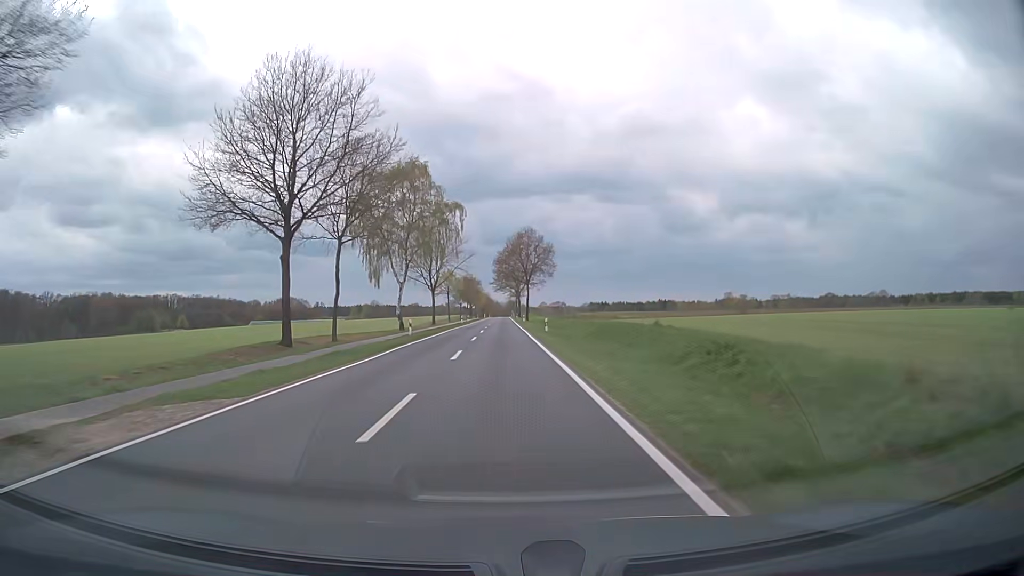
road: secondary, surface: asphalt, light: Day
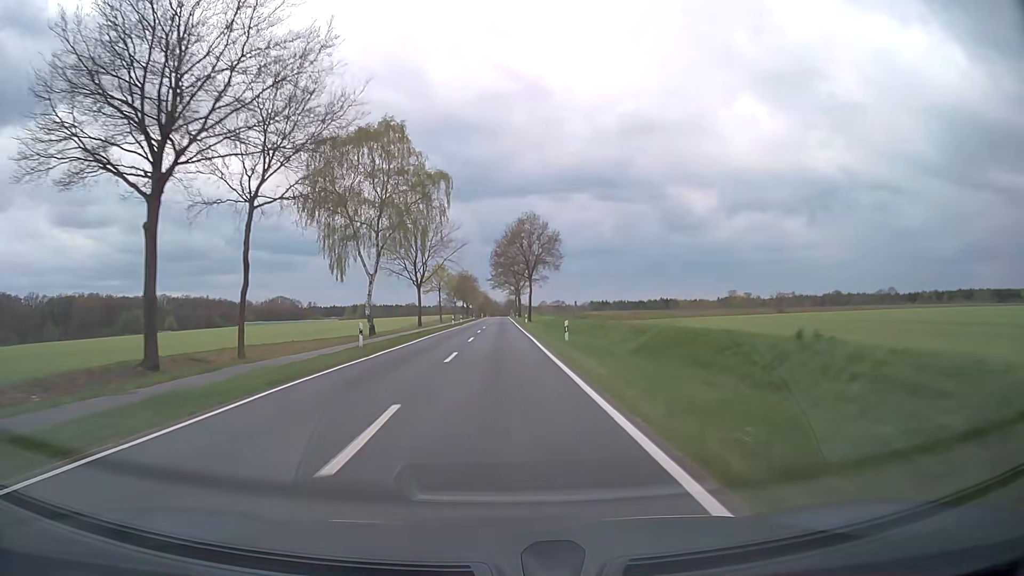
(0.0, +13.7) m; 0°
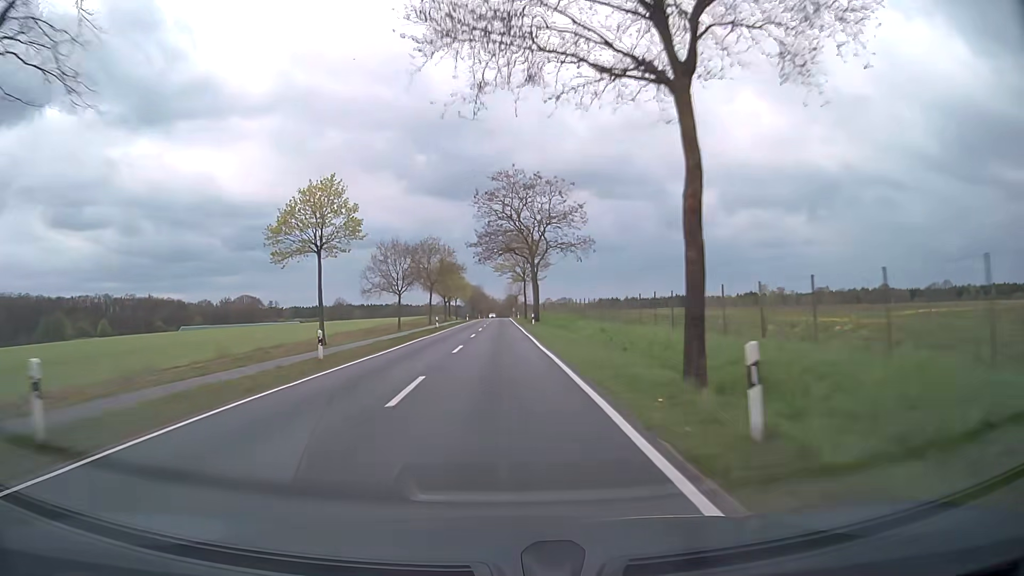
(-0.1, +69.5) m; 0°
(0, +10) (0, +20) (0, +30) (0, +40) (0, +50) (0, +60) (0, +70) (0, +80) (0, +90) (0, +100) m
